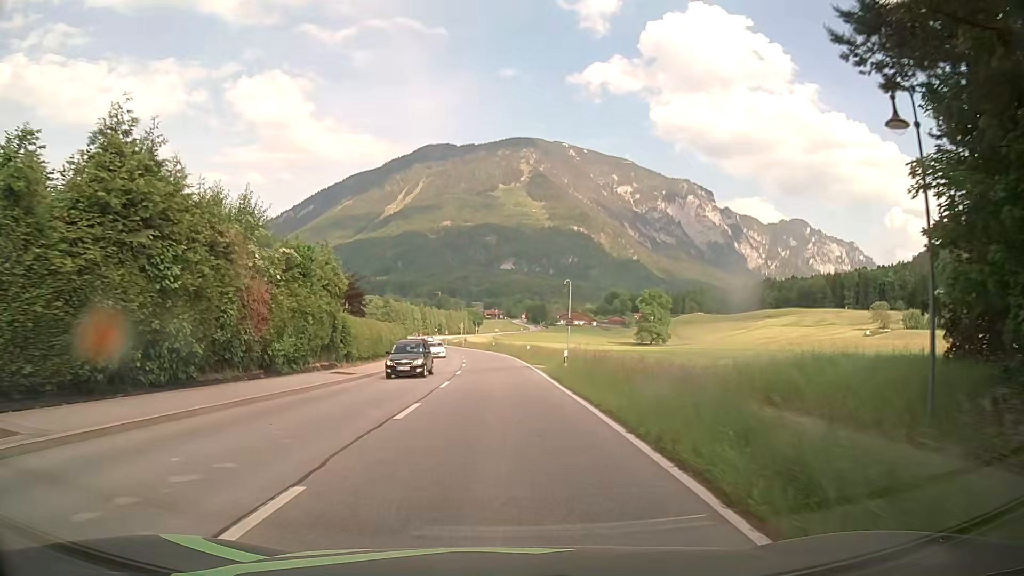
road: primary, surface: asphalt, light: Day
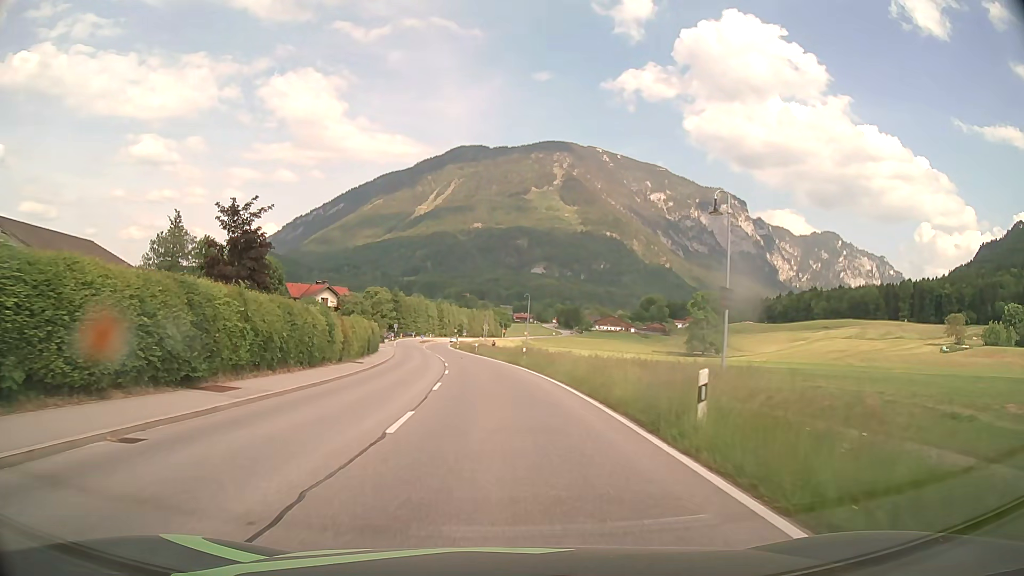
(-0.4, +38.0) m; -2°
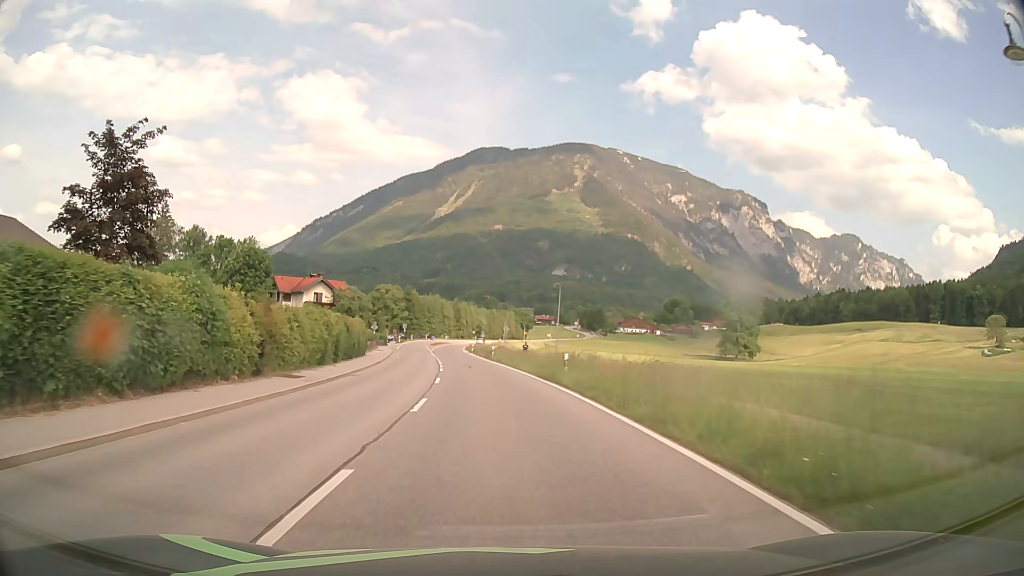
(-0.2, +15.2) m; -2°
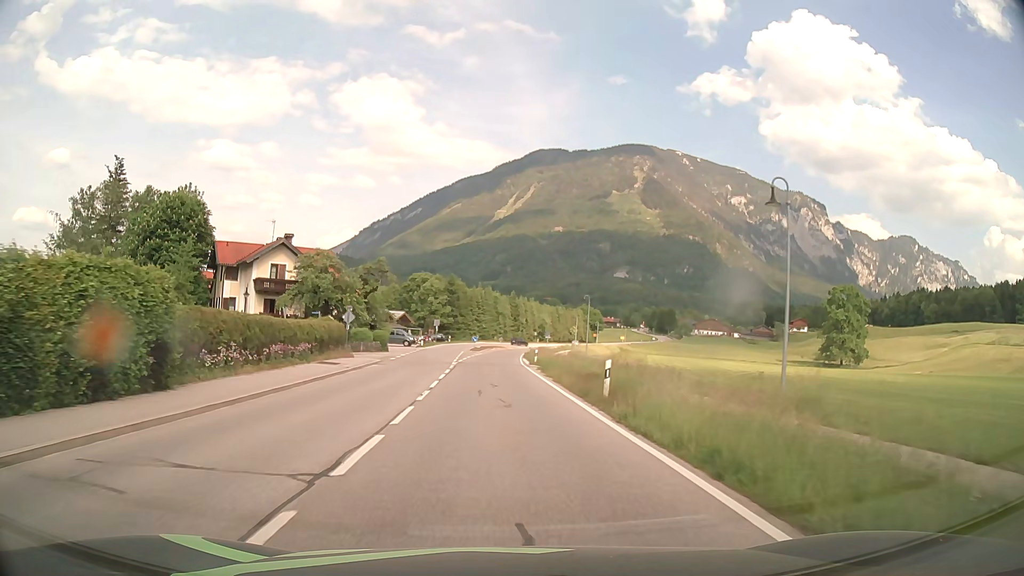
(-1.8, +37.9) m; -5°
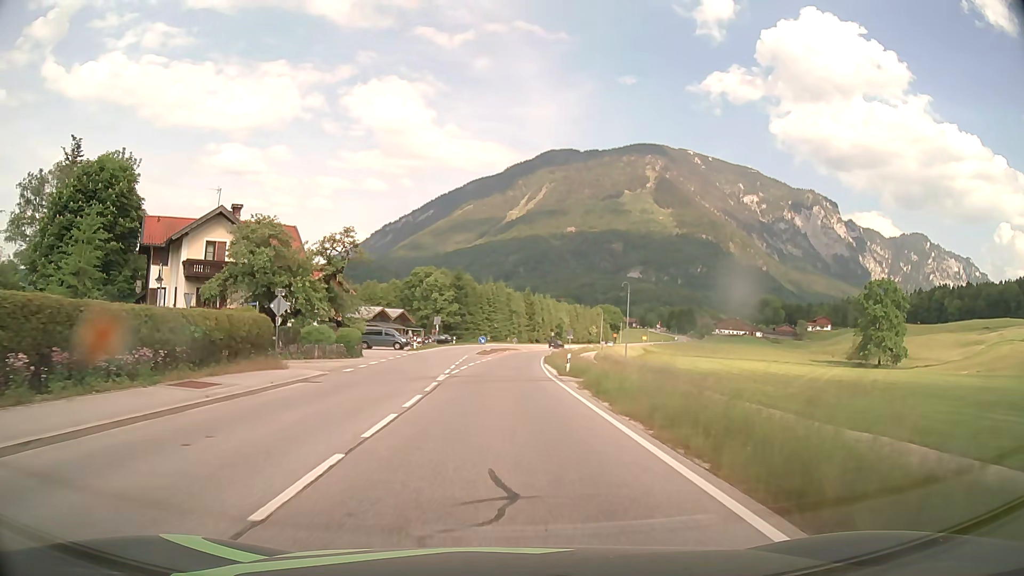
(-0.1, +15.3) m; -1°
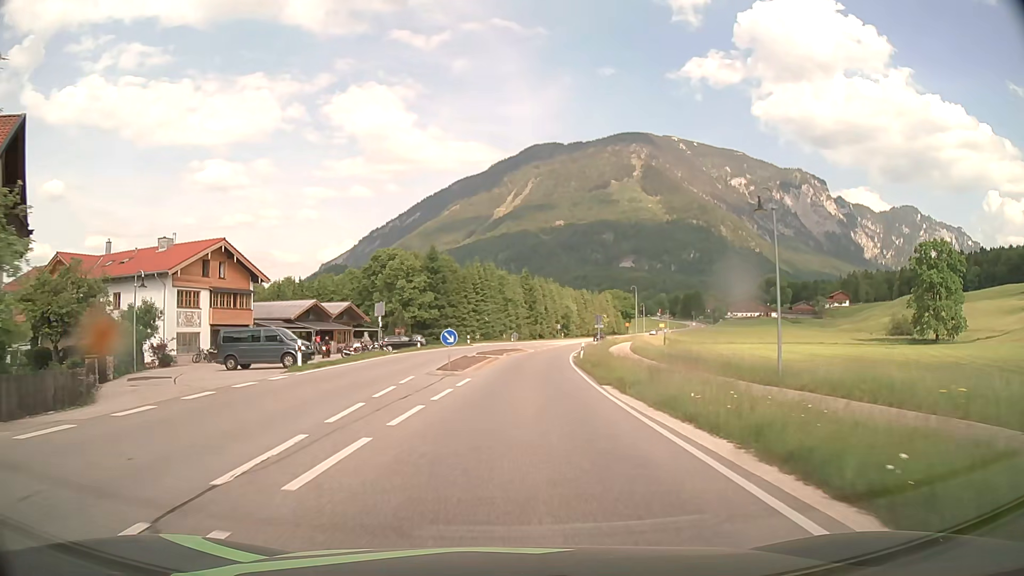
(-0.1, +30.6) m; +1°
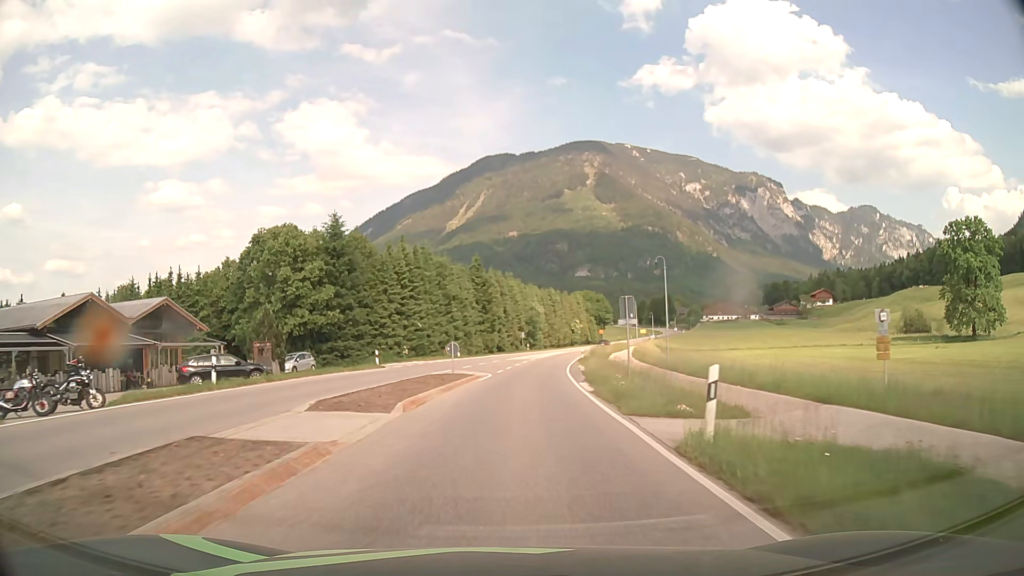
(+1.0, +30.6) m; +4°
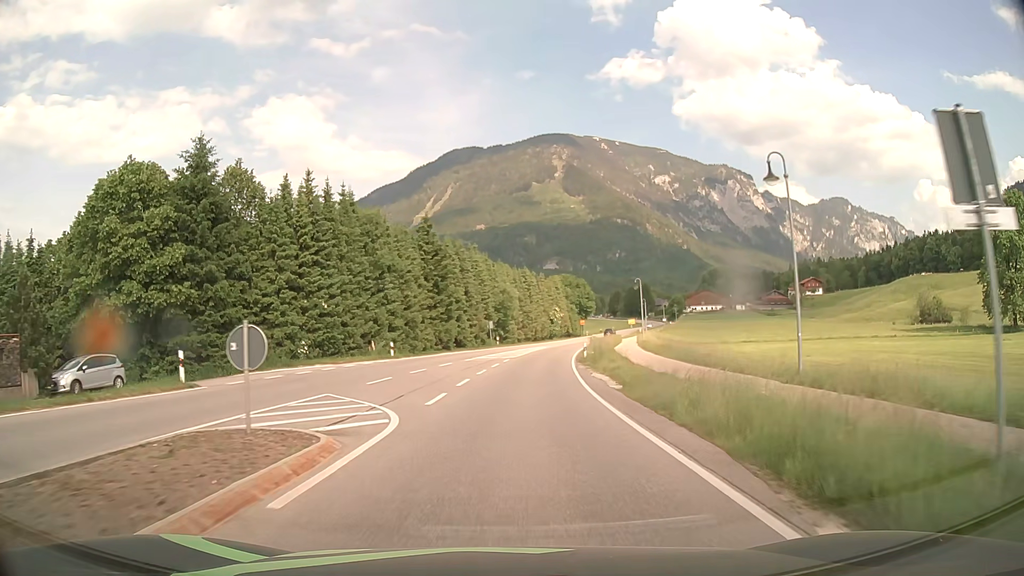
(+0.4, +22.8) m; +2°
(0, +10) (0, +20) (+1, +30) (+2, +40) (+3, +50) (+4, +60) (+6, +70) (+8, +80) (+10, +89) (+12, +99) m
